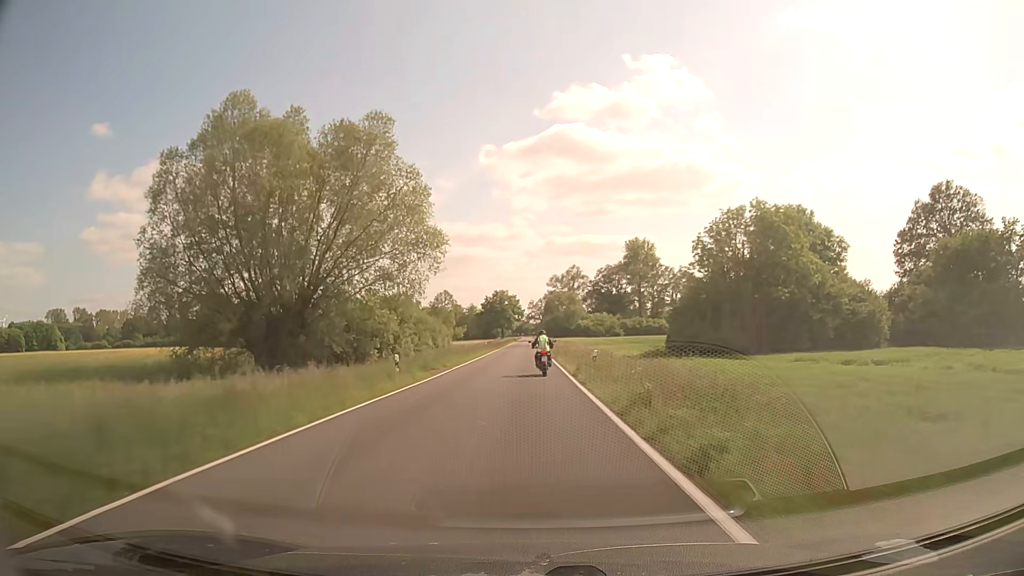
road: secondary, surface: asphalt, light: Day
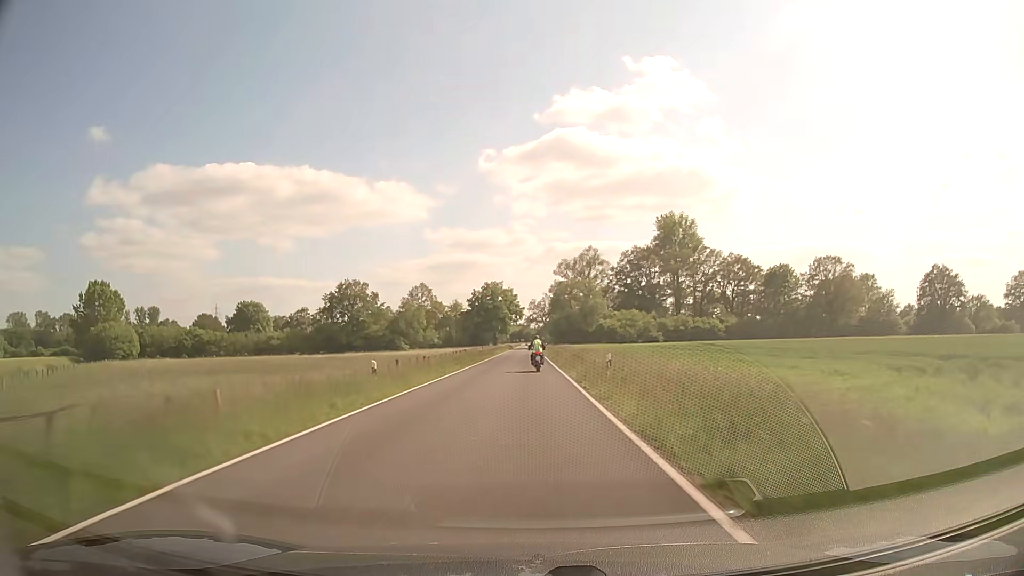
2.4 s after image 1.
(0.0, +56.0) m; 0°
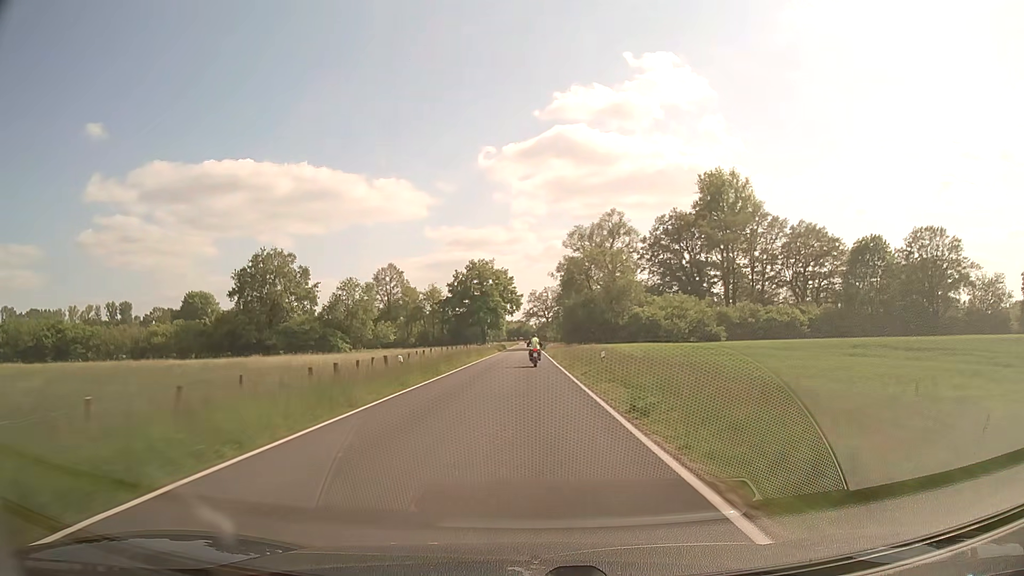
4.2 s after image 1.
(0.0, +44.7) m; 0°
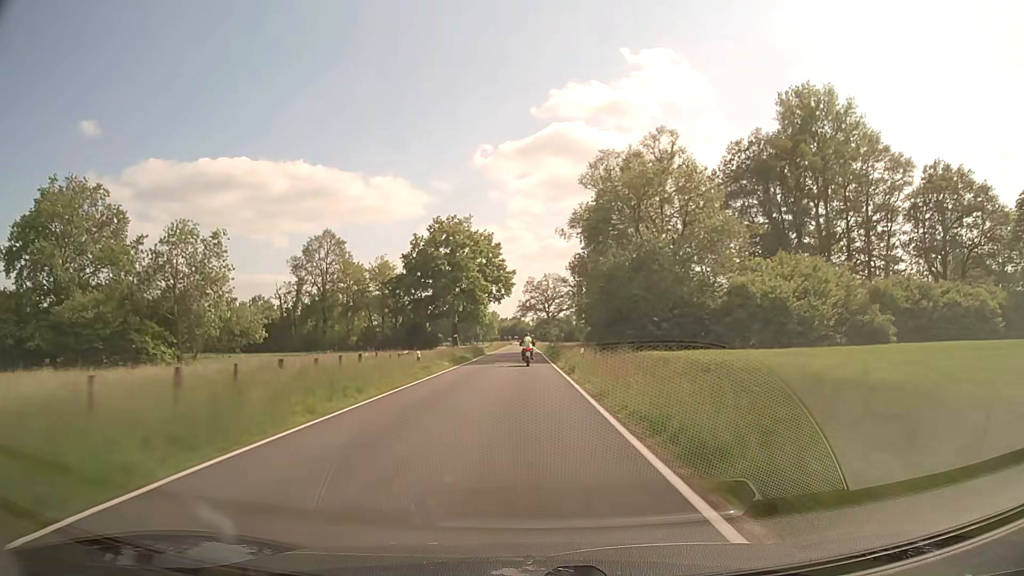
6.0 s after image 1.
(+0.2, +46.7) m; 0°
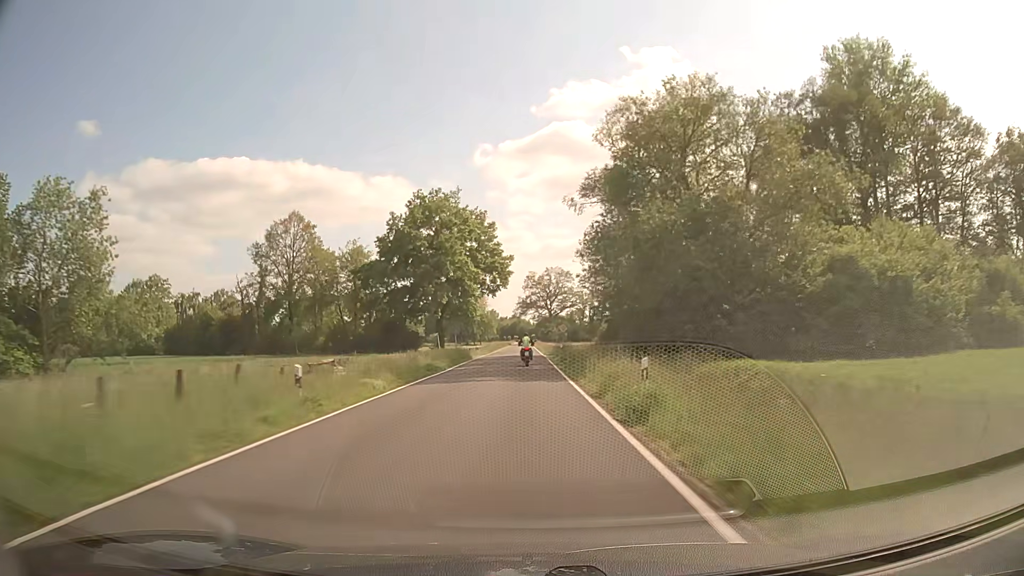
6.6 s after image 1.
(0.0, +15.8) m; 0°
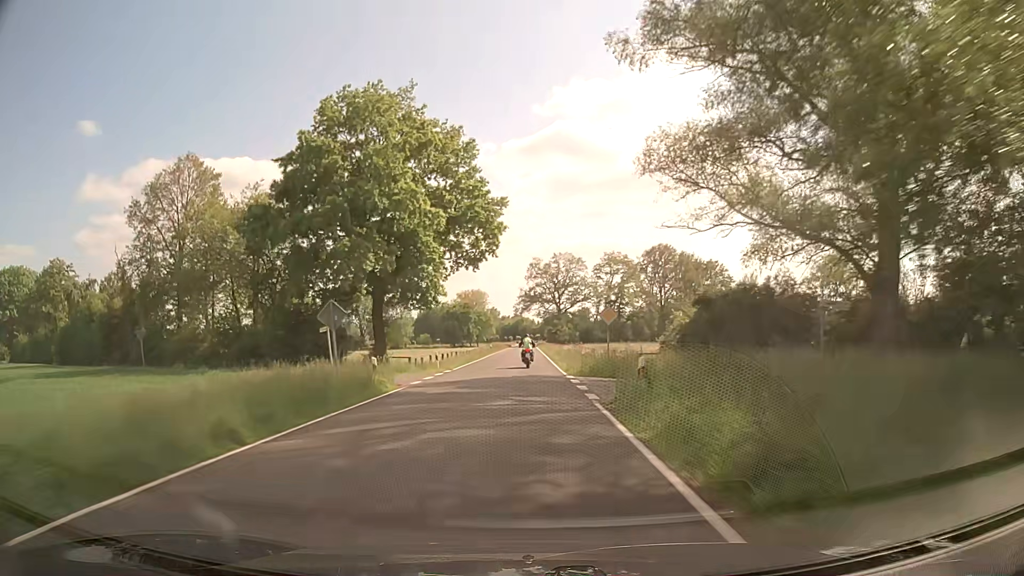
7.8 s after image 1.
(0.0, +31.5) m; 0°
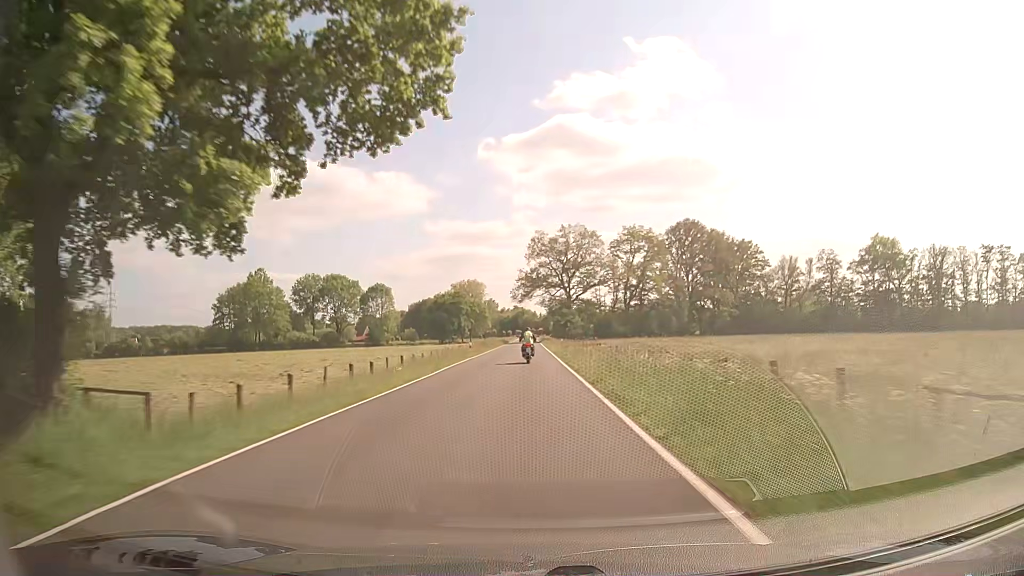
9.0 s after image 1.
(-0.1, +31.1) m; +1°
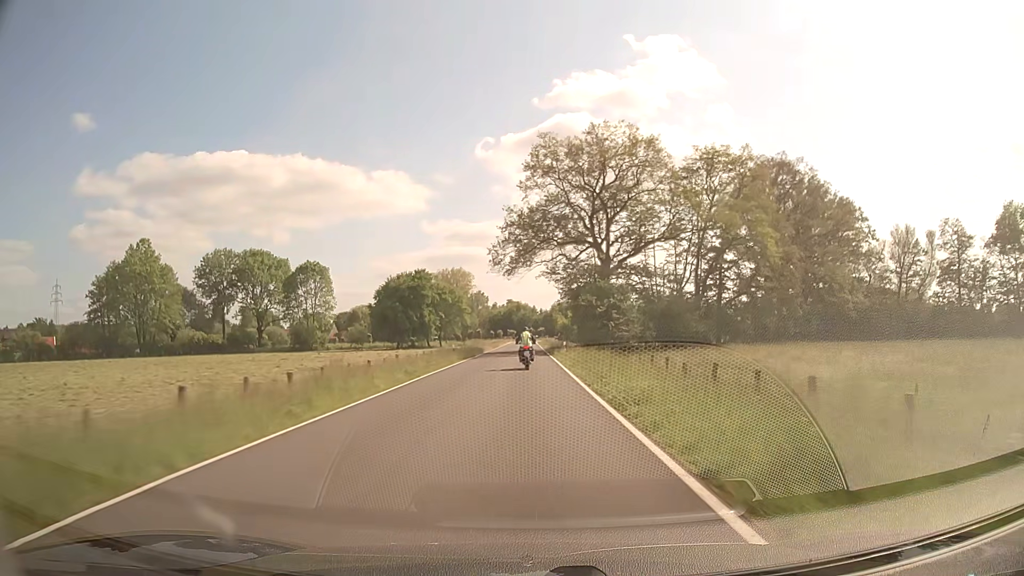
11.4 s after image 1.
(-0.6, +59.2) m; -1°
(0, +10) (0, +20) (0, +30) (0, +40) (0, +50) (0, +60) (0, +70) (0, +80) (0, +90) (0, +100) m
